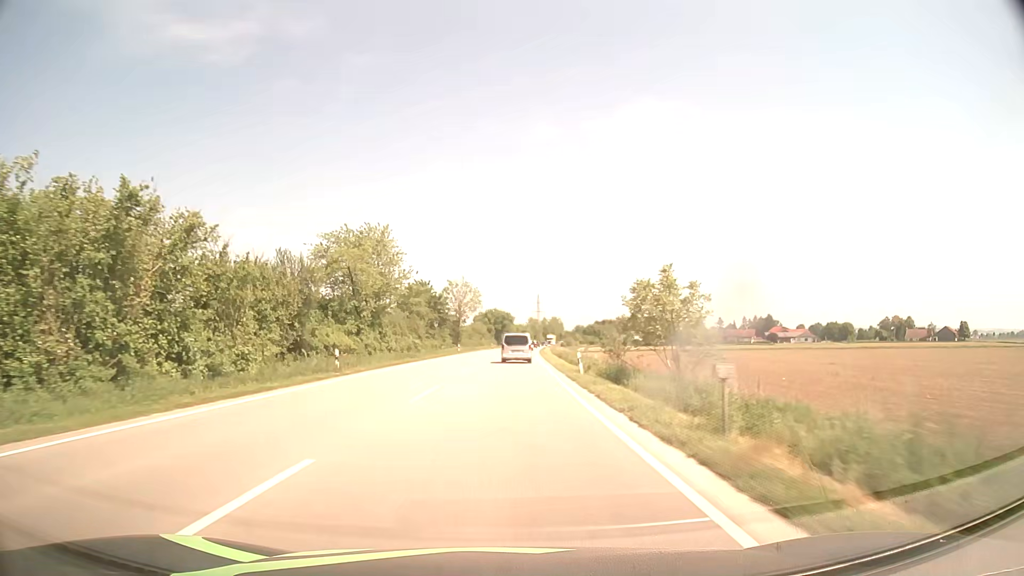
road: primary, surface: asphalt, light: Day
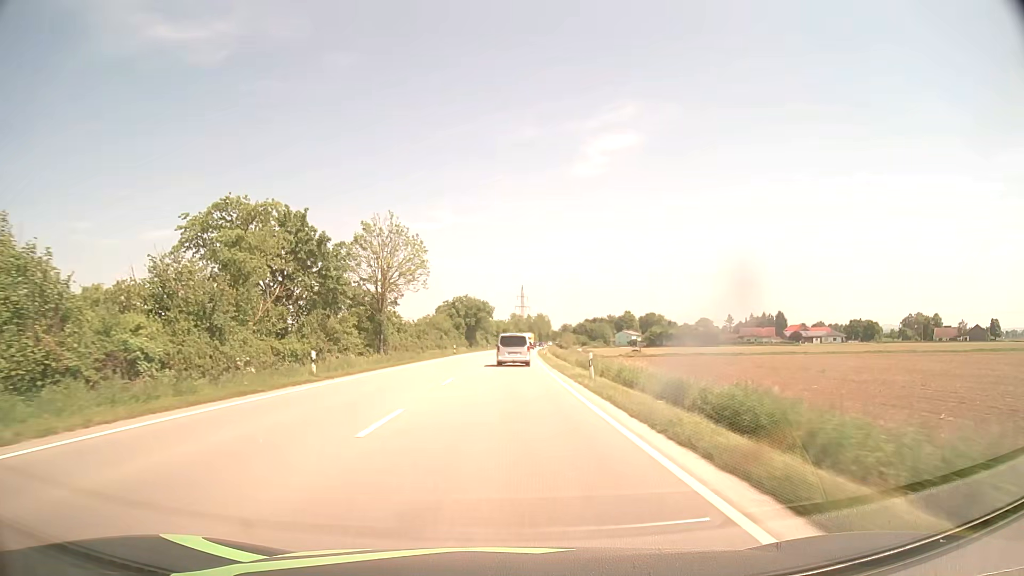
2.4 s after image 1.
(+0.8, +53.0) m; +2°
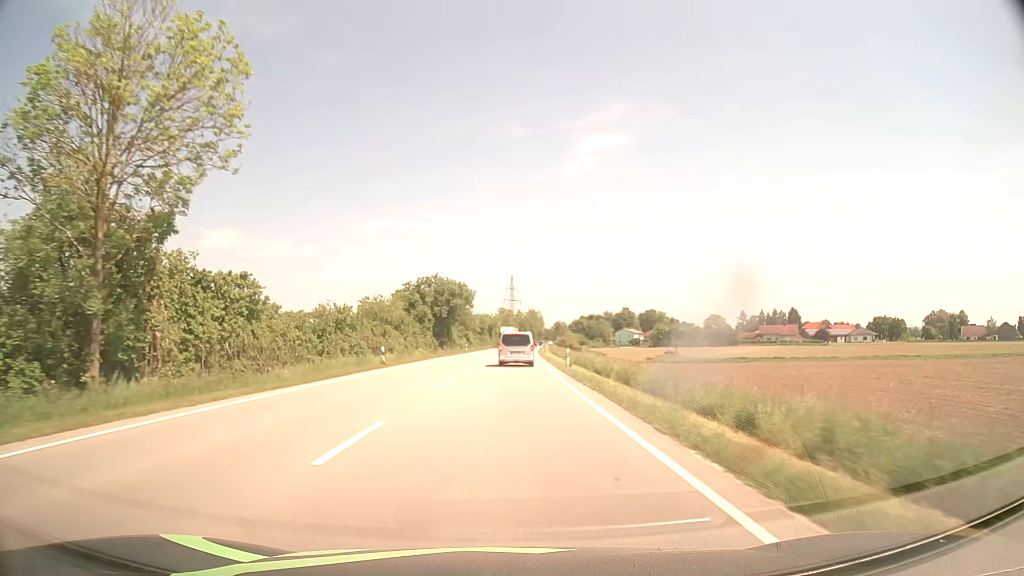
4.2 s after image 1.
(+0.2, +37.6) m; +1°
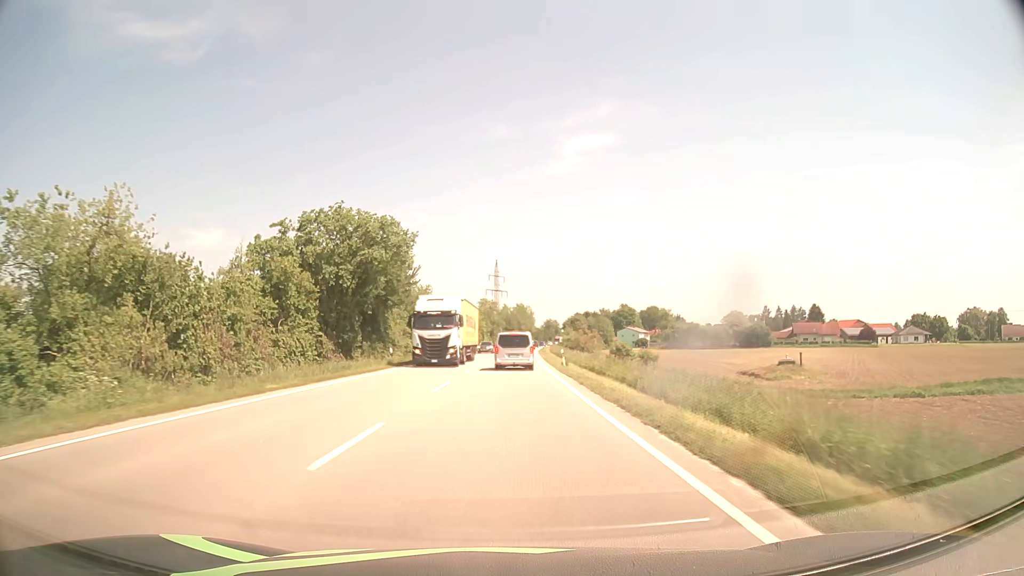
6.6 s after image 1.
(+0.6, +47.4) m; +1°
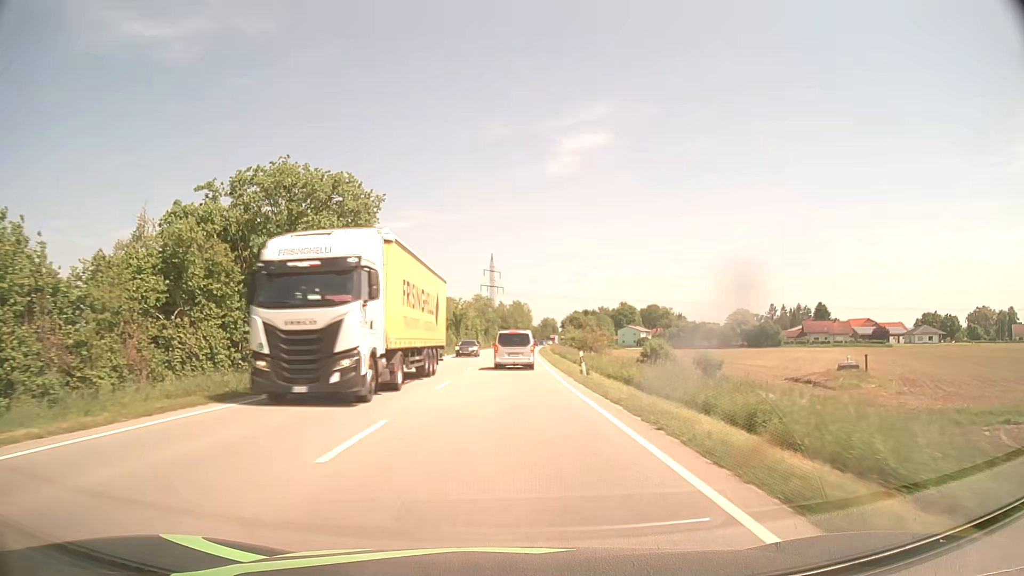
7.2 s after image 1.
(0.0, +11.2) m; 0°
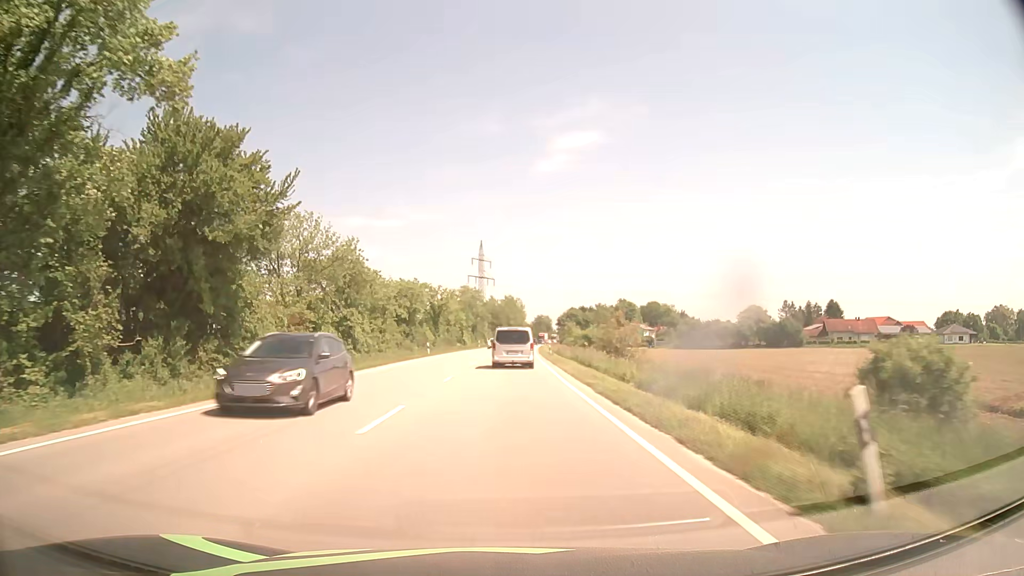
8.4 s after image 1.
(+0.2, +21.5) m; +1°
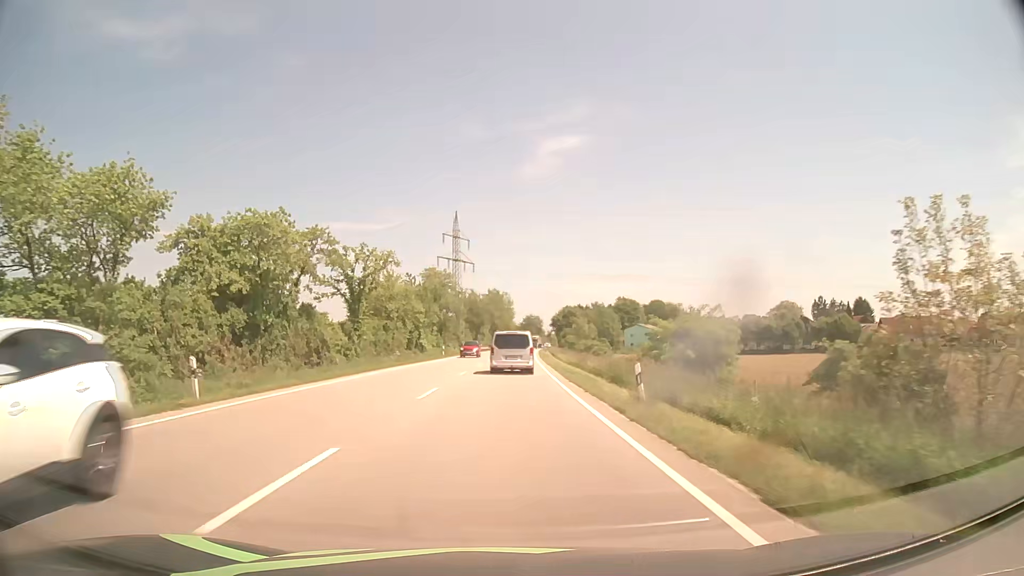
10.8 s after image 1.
(+0.4, +40.3) m; +1°
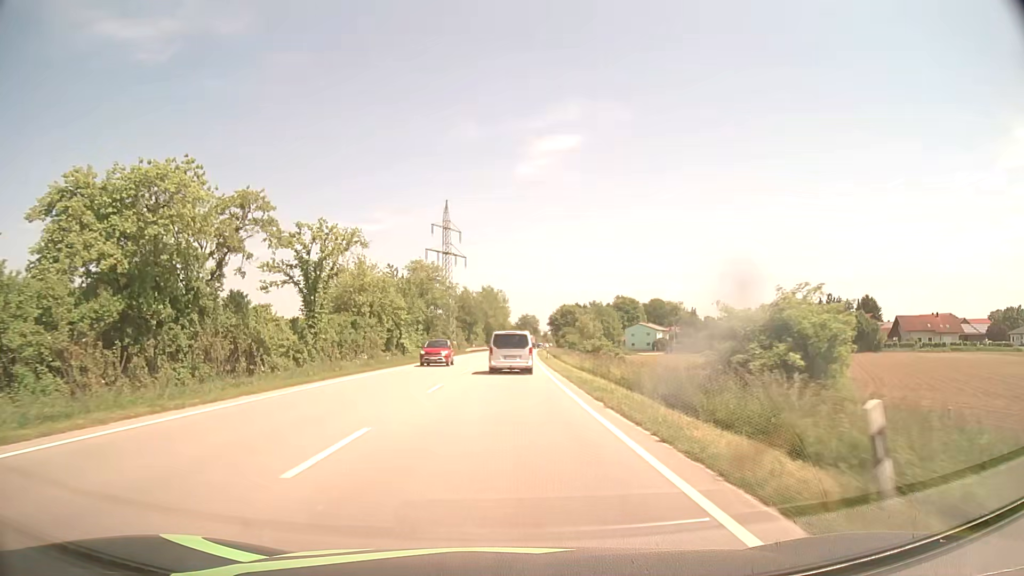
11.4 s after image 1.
(0.0, +9.8) m; 0°
(0, +10) (0, +20) (0, +30) (+1, +40) (+1, +50) (+1, +60) (+1, +70) (+2, +80) (+2, +90) (+3, +100) m
